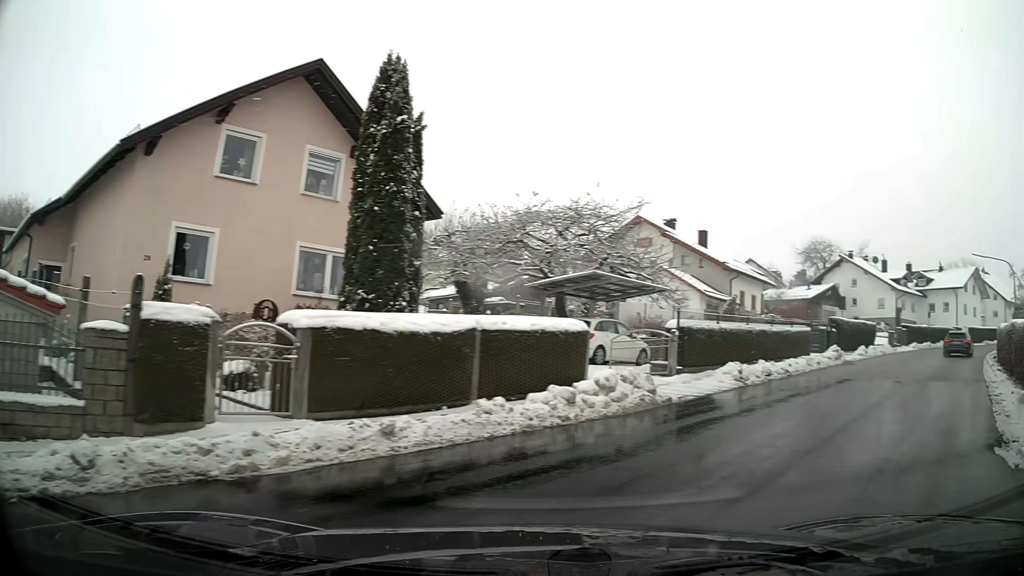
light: Day
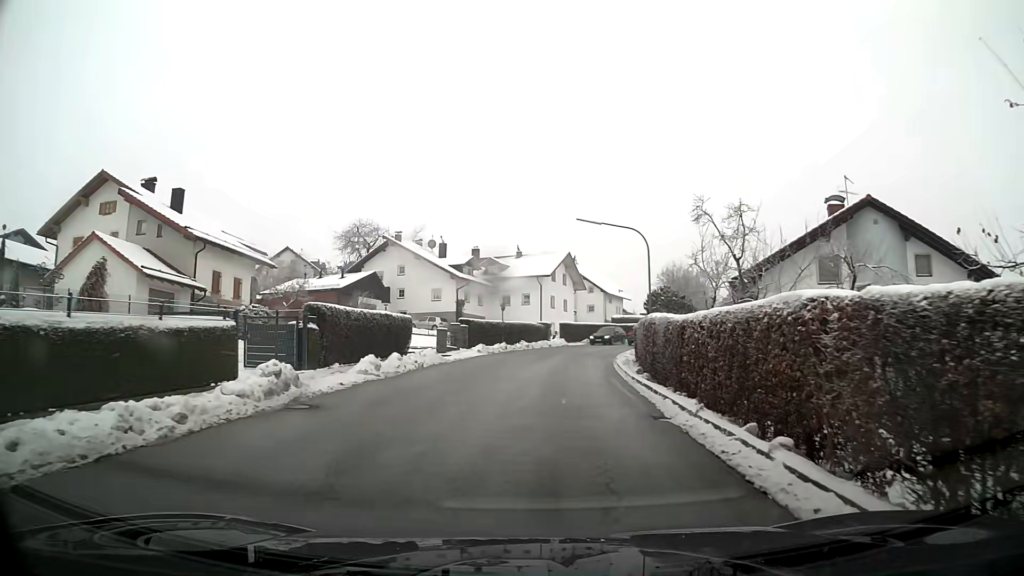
(+7.2, +15.1) m; +32°
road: secondary
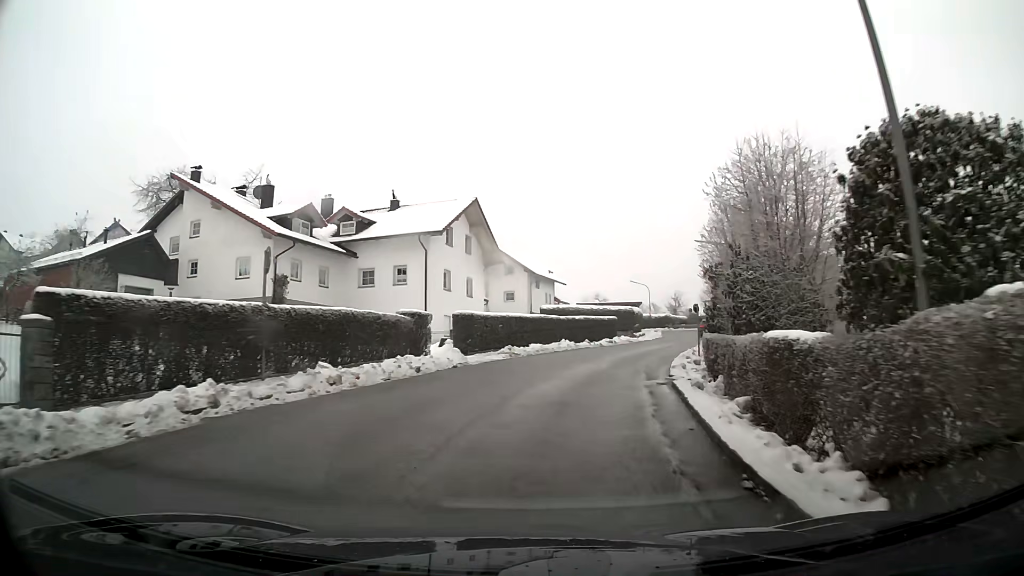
(+1.6, +29.4) m; +8°
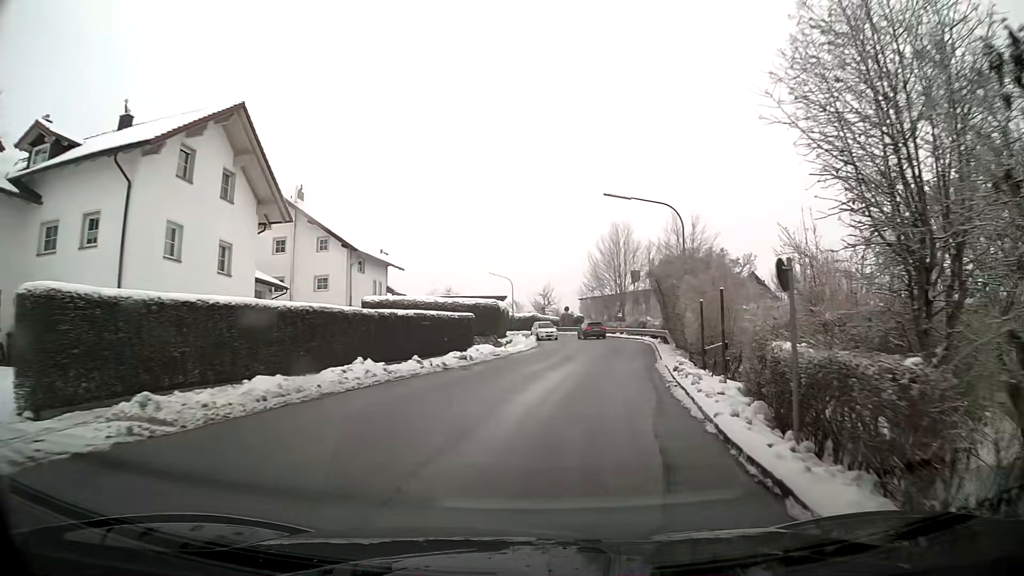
(+2.0, +19.3) m; +13°
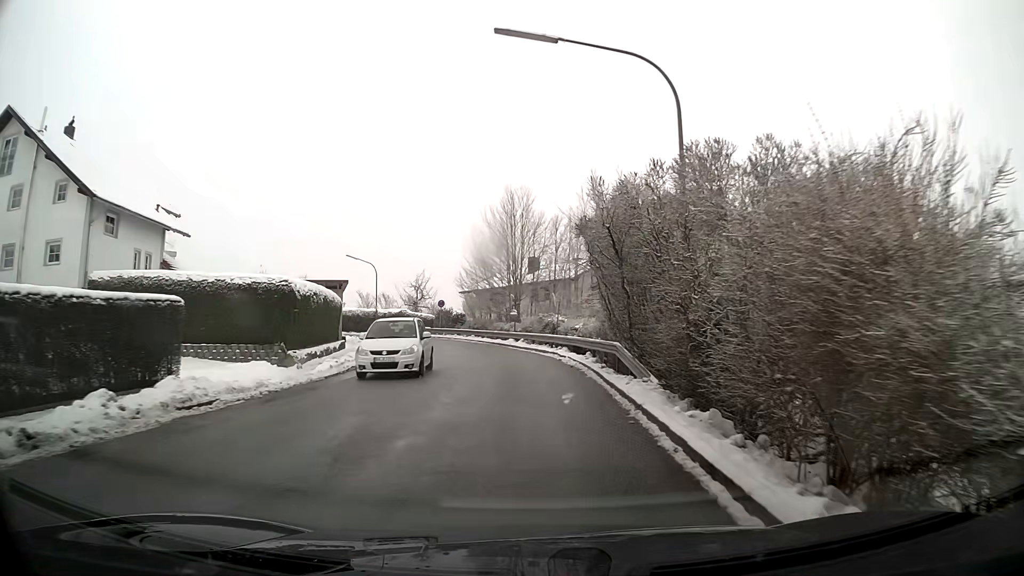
(+1.6, +18.5) m; +7°
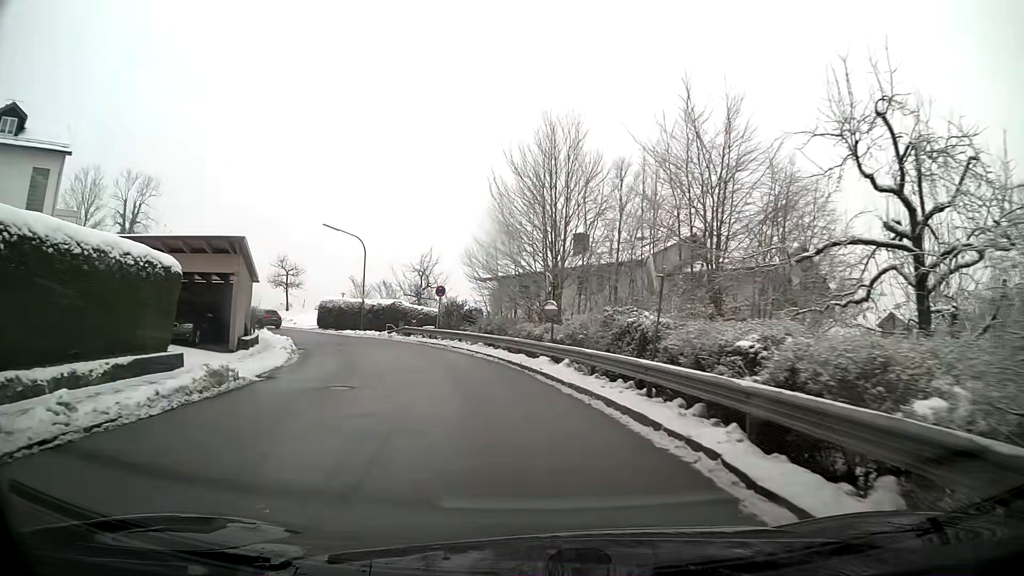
(-0.5, +18.5) m; -4°
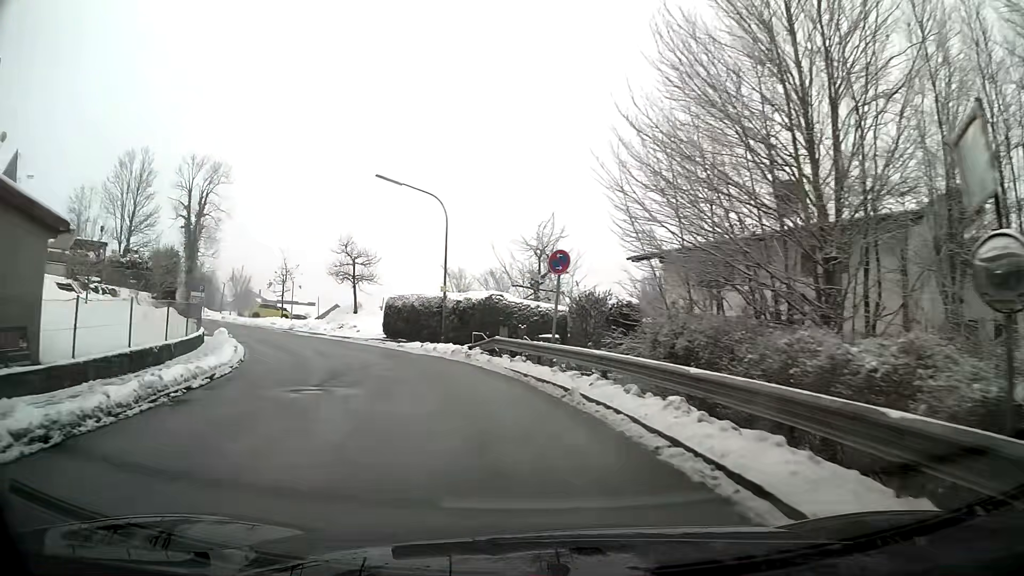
(-2.0, +18.4) m; -13°
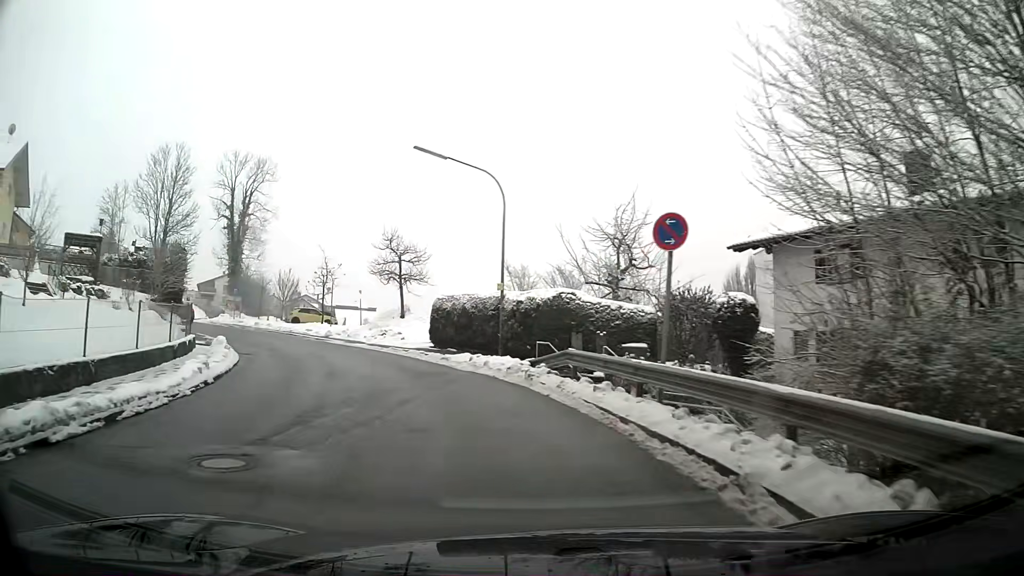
(-0.3, +6.1) m; -6°
